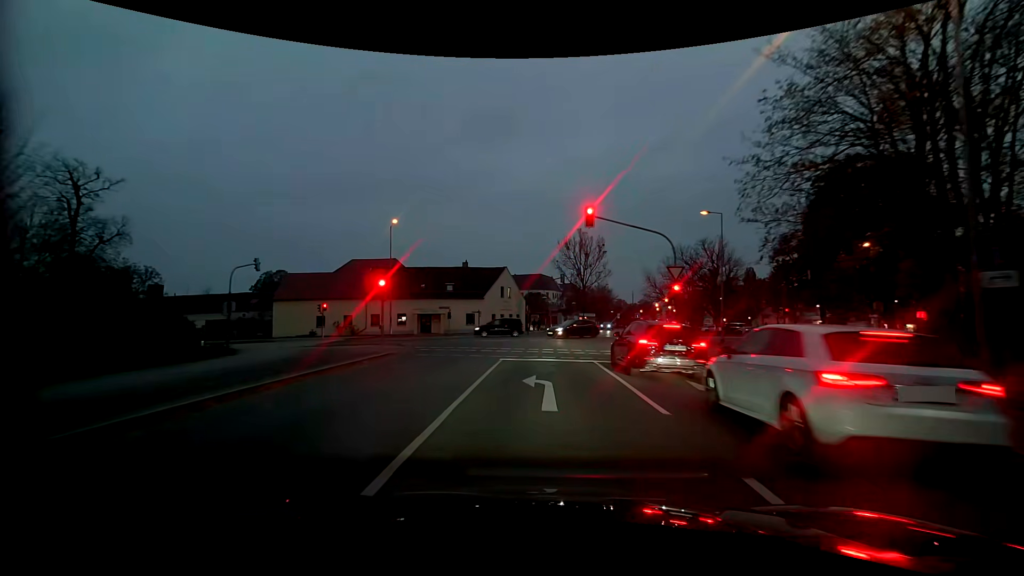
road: residential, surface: asphalt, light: Dusk
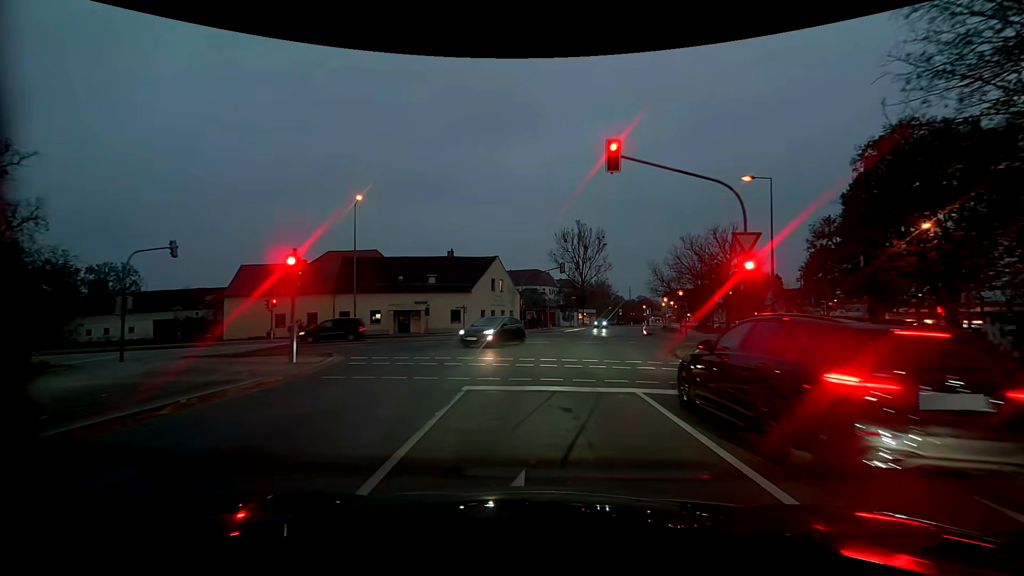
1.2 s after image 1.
(+0.1, +7.7) m; +1°
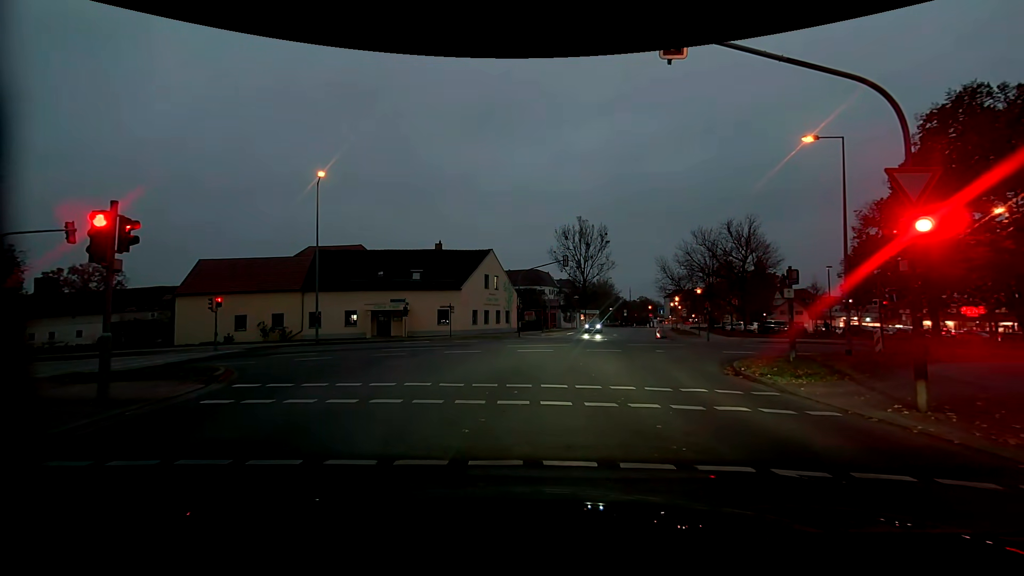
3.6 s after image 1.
(-0.1, +5.5) m; -2°
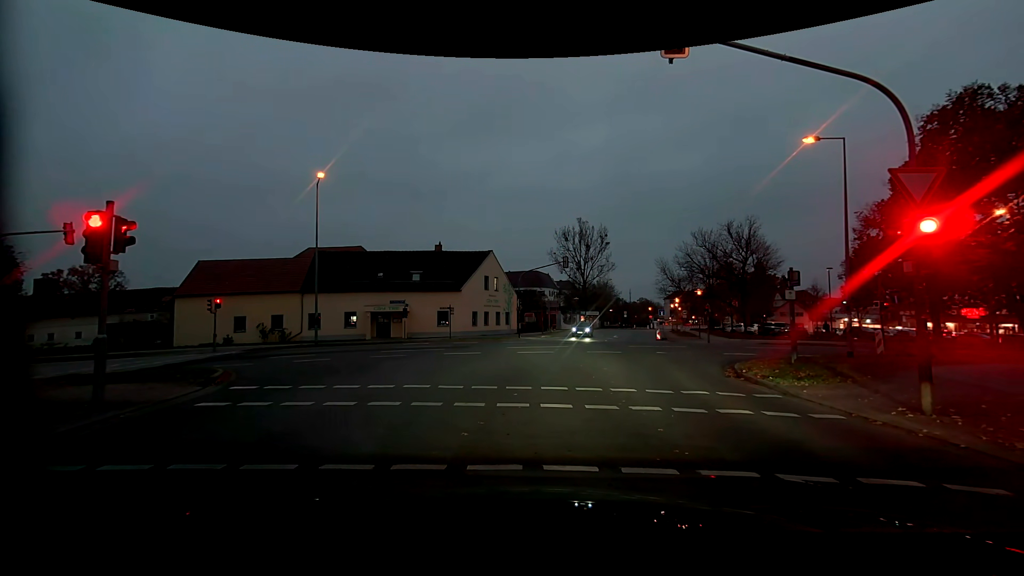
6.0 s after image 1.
(0.0, +0.2) m; 0°
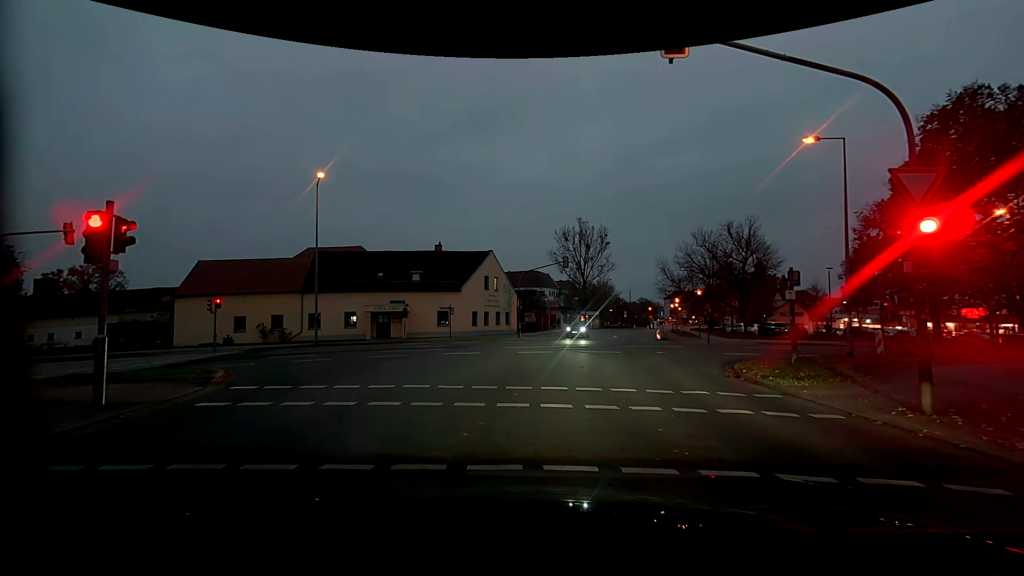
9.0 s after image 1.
(0.0, 0.0) m; 0°
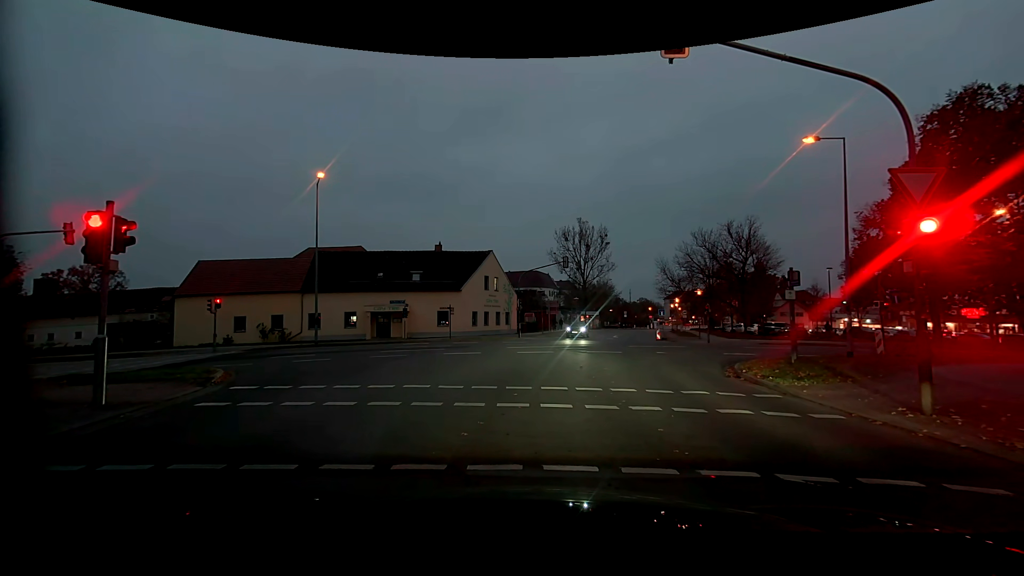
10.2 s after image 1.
(0.0, 0.0) m; 0°
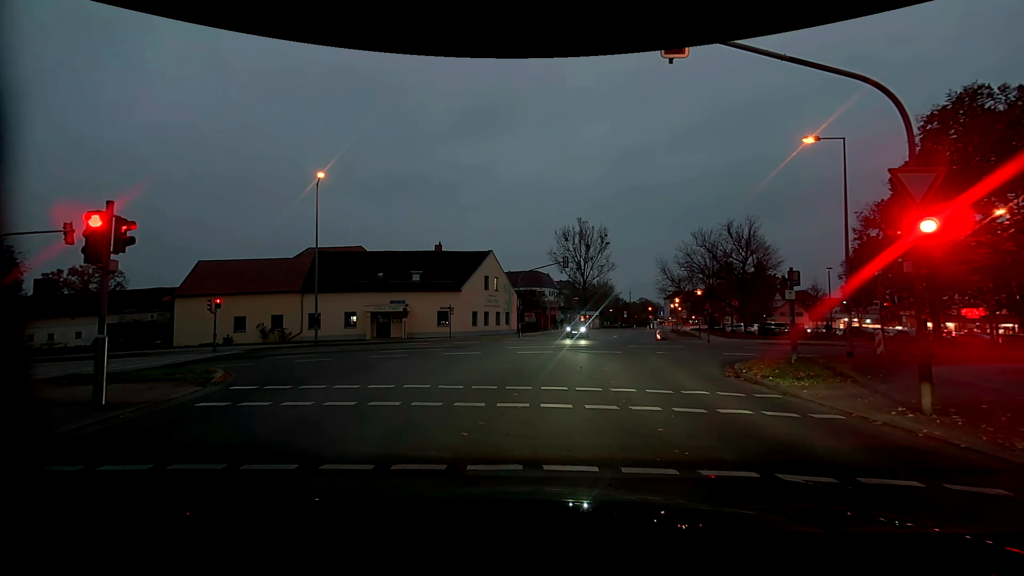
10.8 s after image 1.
(0.0, 0.0) m; 0°
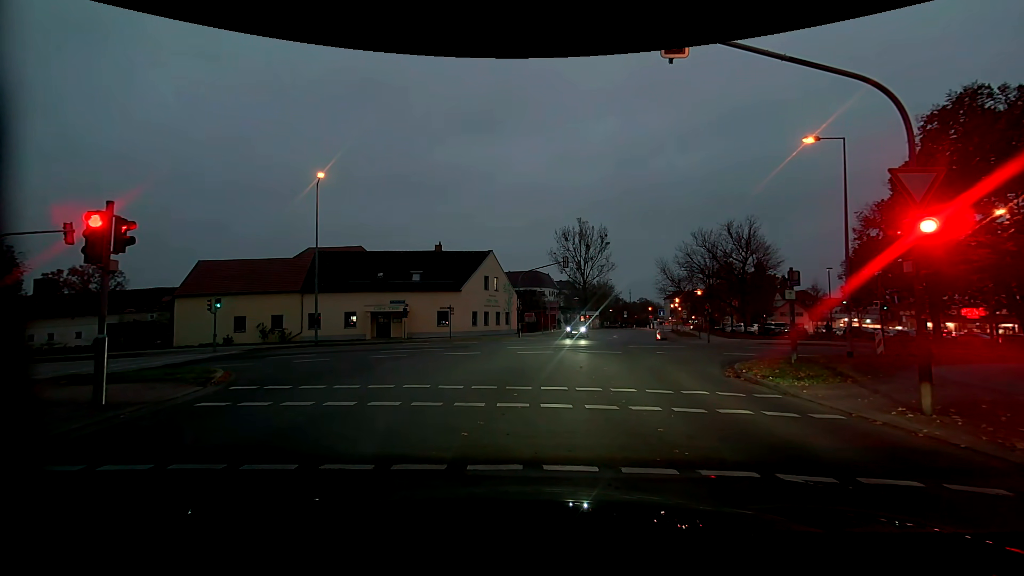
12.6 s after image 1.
(0.0, 0.0) m; 0°
